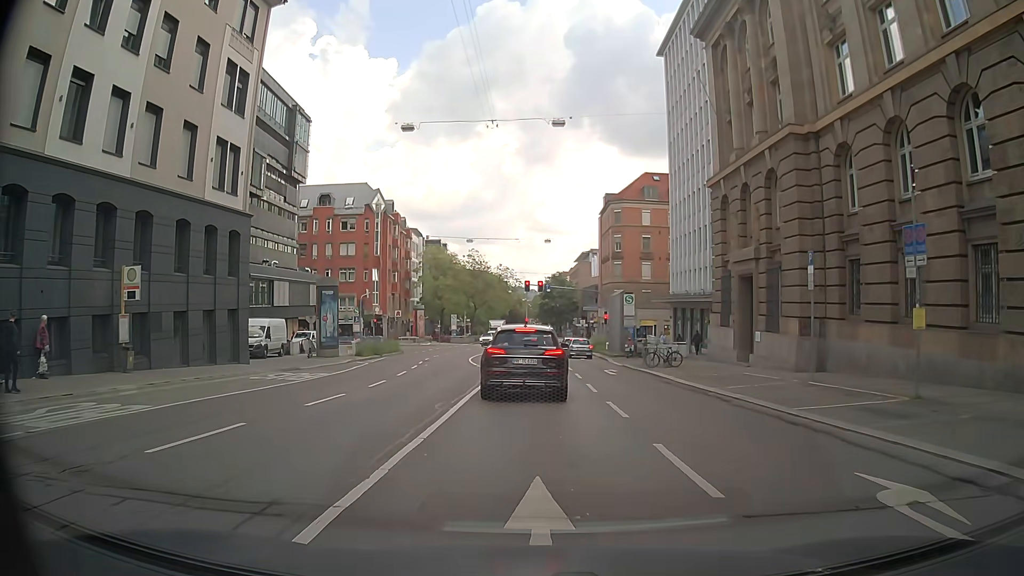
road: secondary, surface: asphalt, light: Day
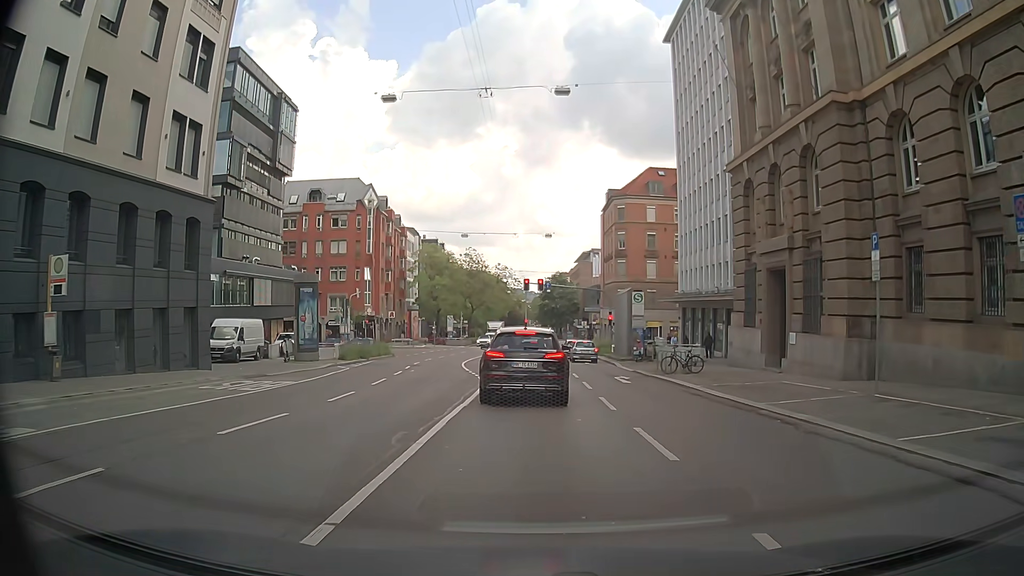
(0.0, +4.0) m; +1°
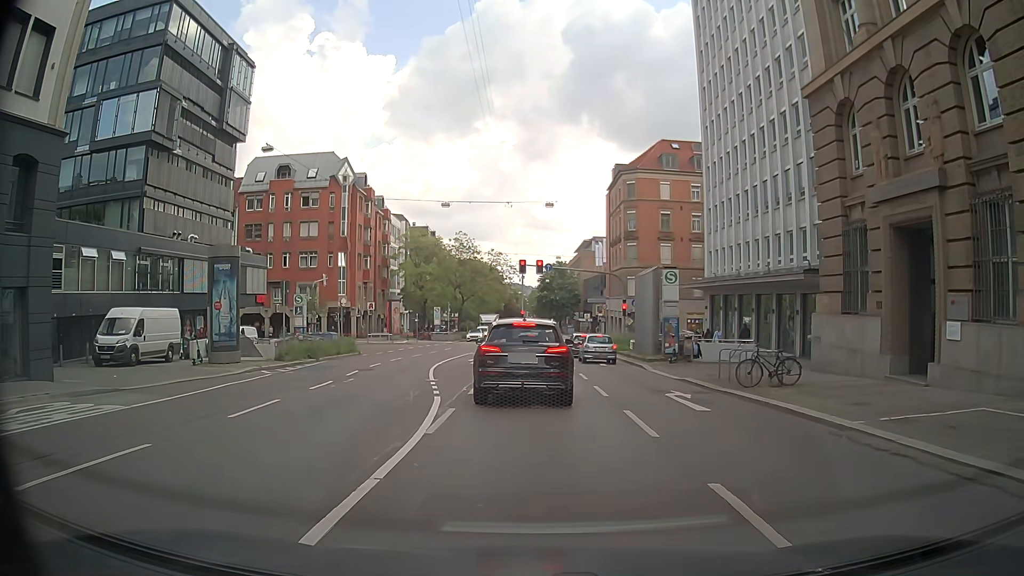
(0.0, +10.4) m; 0°
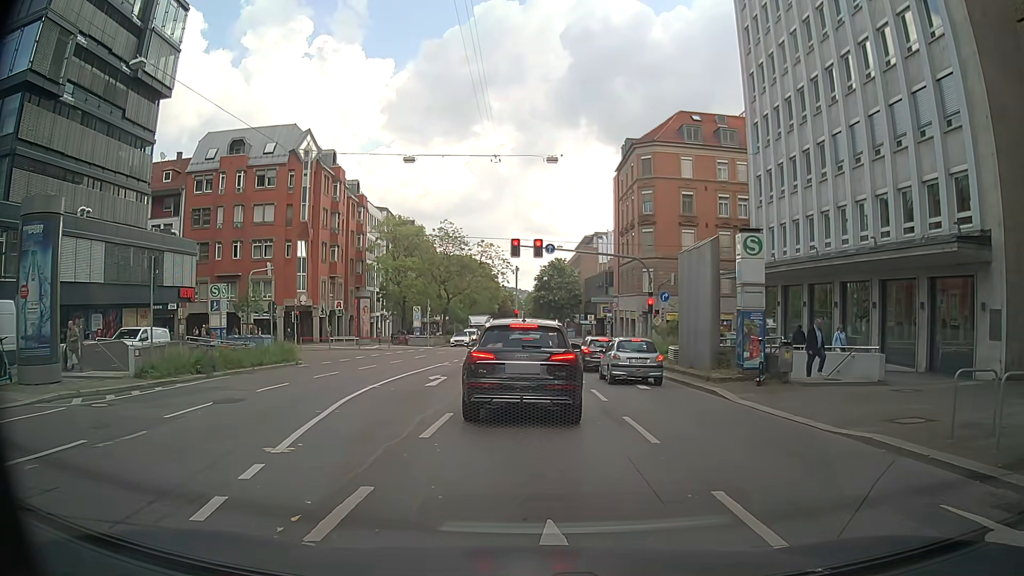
(0.0, +12.0) m; +1°
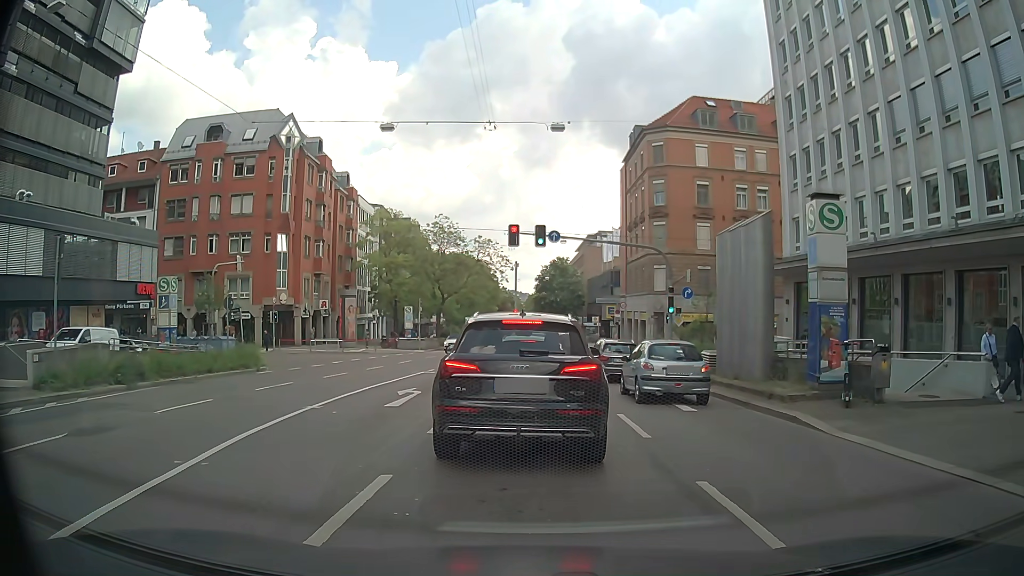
(-0.1, +5.0) m; -1°
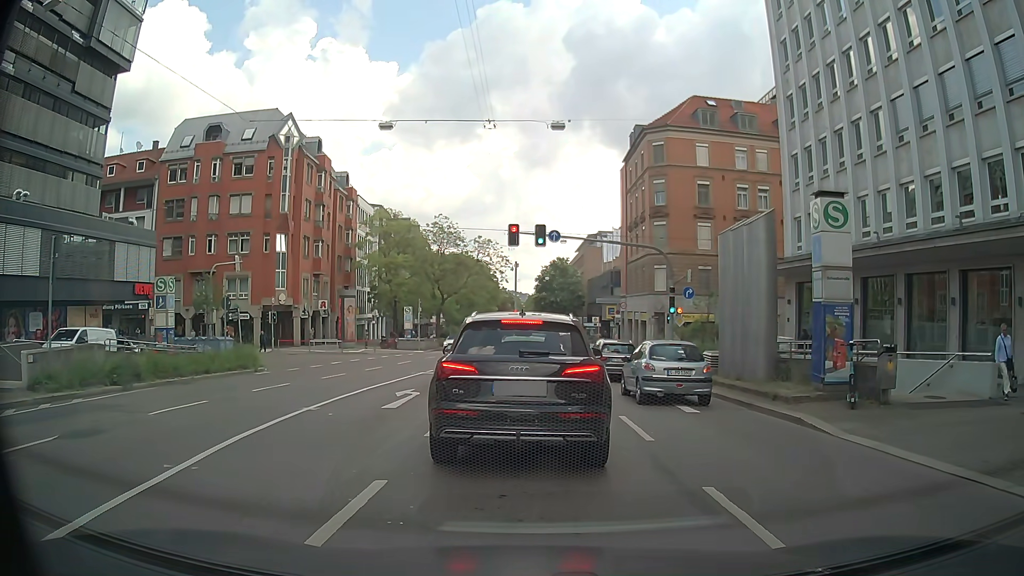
(0.0, +0.2) m; 0°
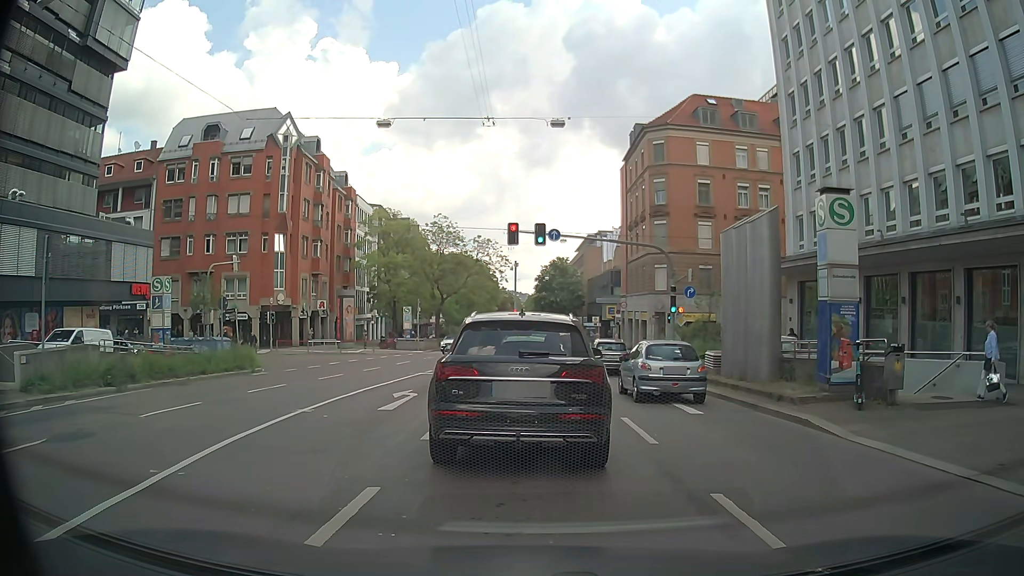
(0.0, +0.3) m; 0°
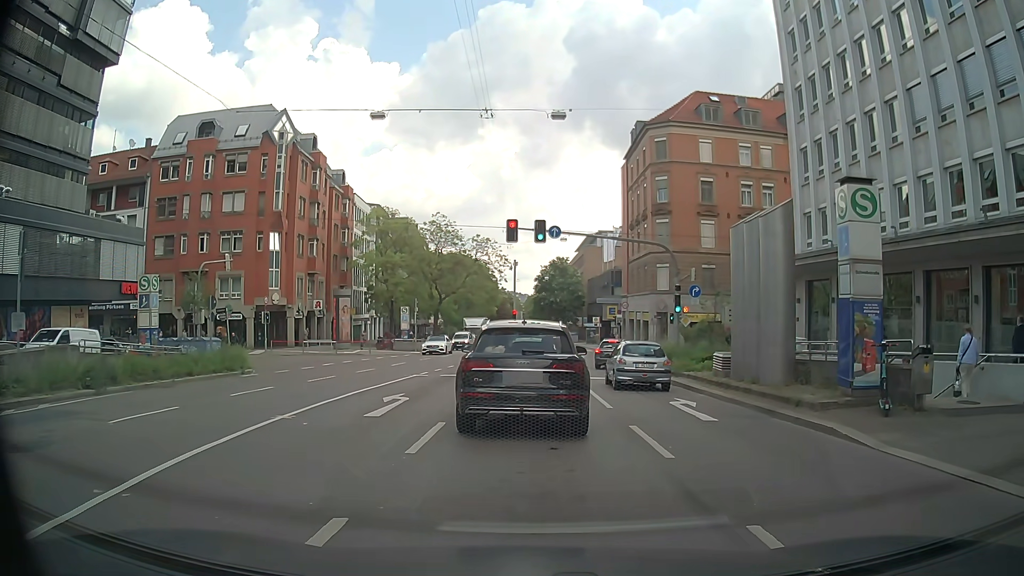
(0.0, +1.2) m; +2°
(0, +10) (-1, +20) (-1, +30) (-1, +40) (-1, +50) (-1, +60) (-1, +70) (-2, +80) (-3, +90) (-3, +100) m
